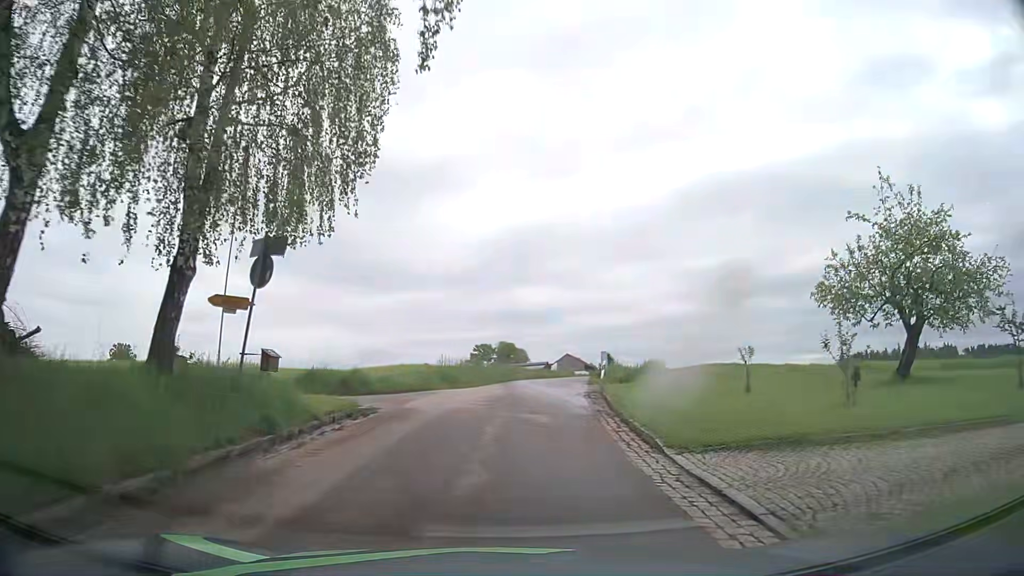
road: unclassified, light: Day
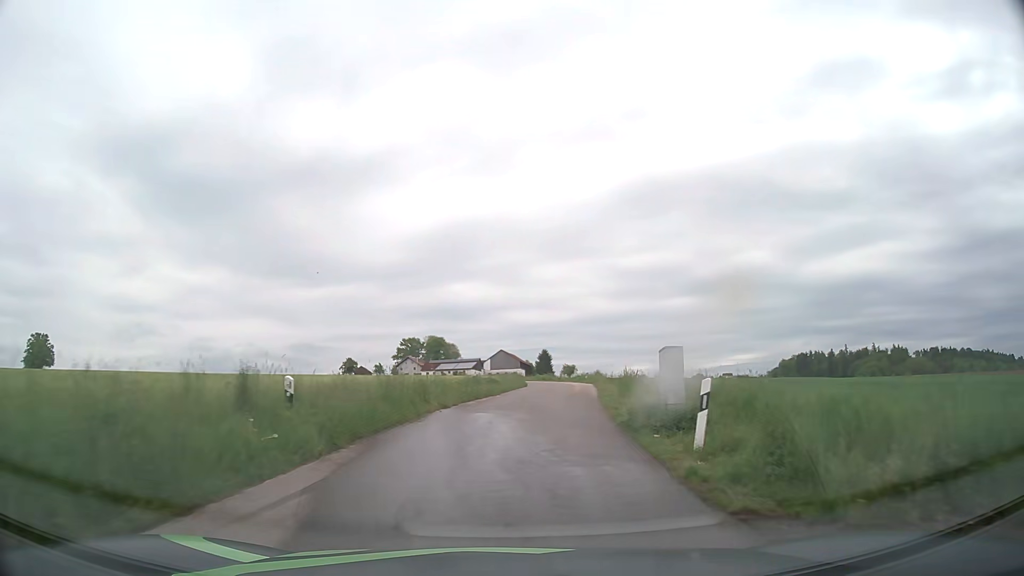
(+0.8, +24.7) m; +5°
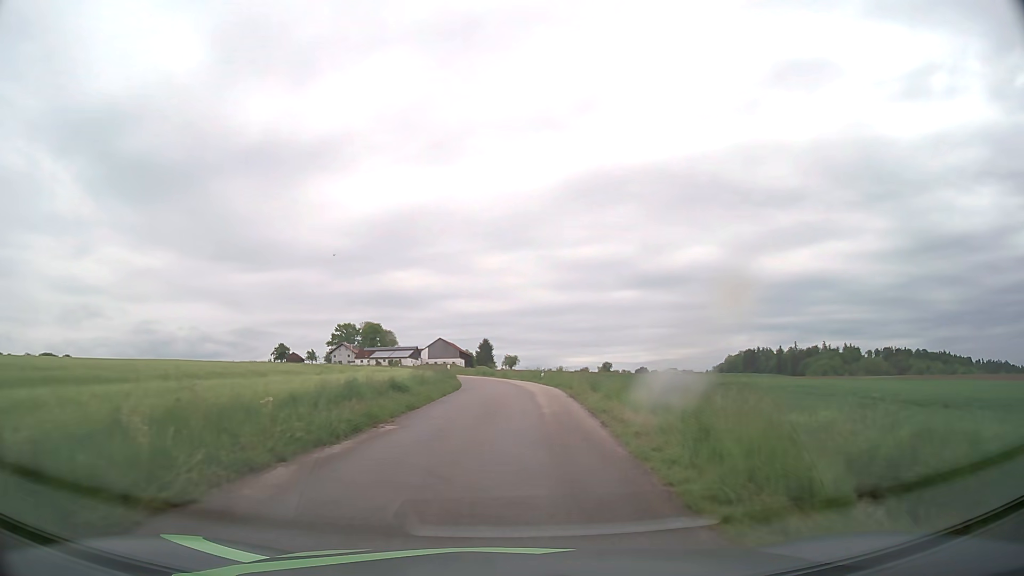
(+0.7, +15.0) m; +5°
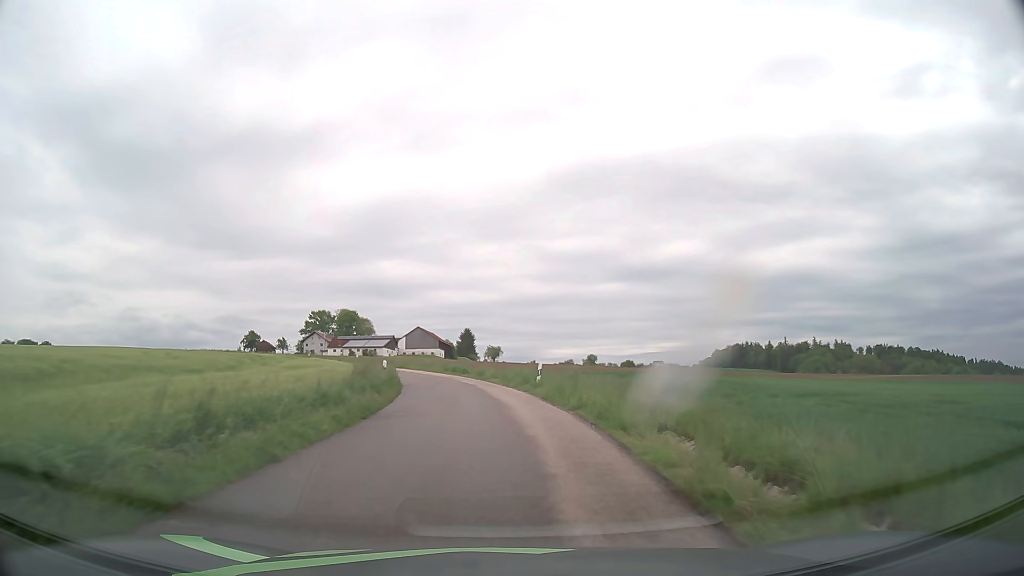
(+0.4, +16.3) m; +2°
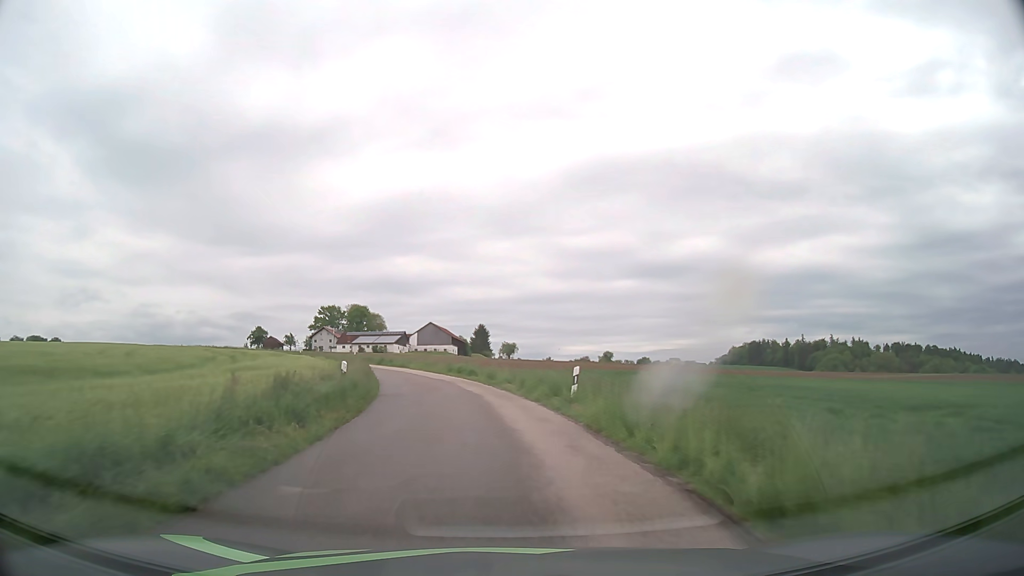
(0.0, +8.4) m; -1°
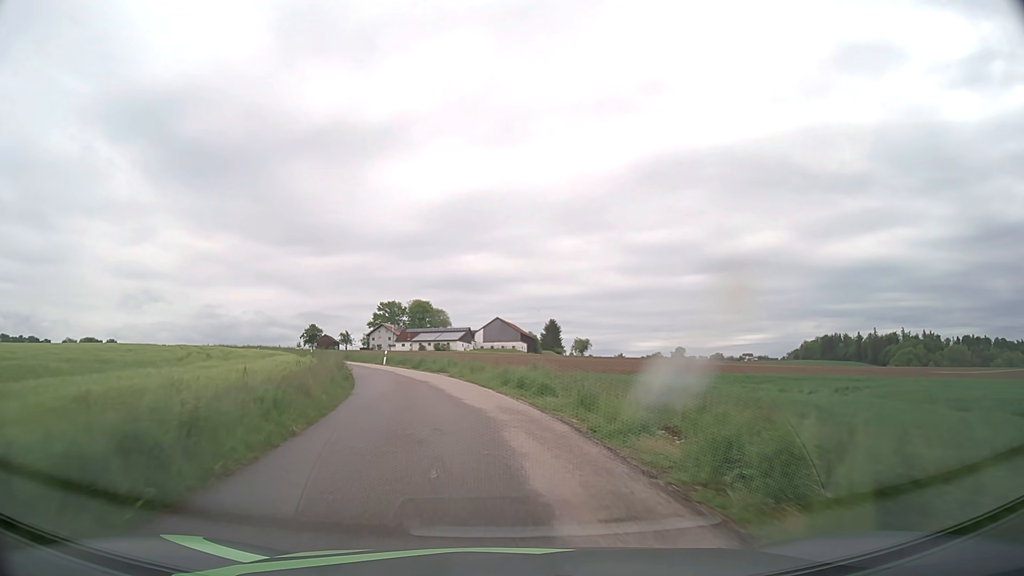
(-0.7, +17.2) m; -5°
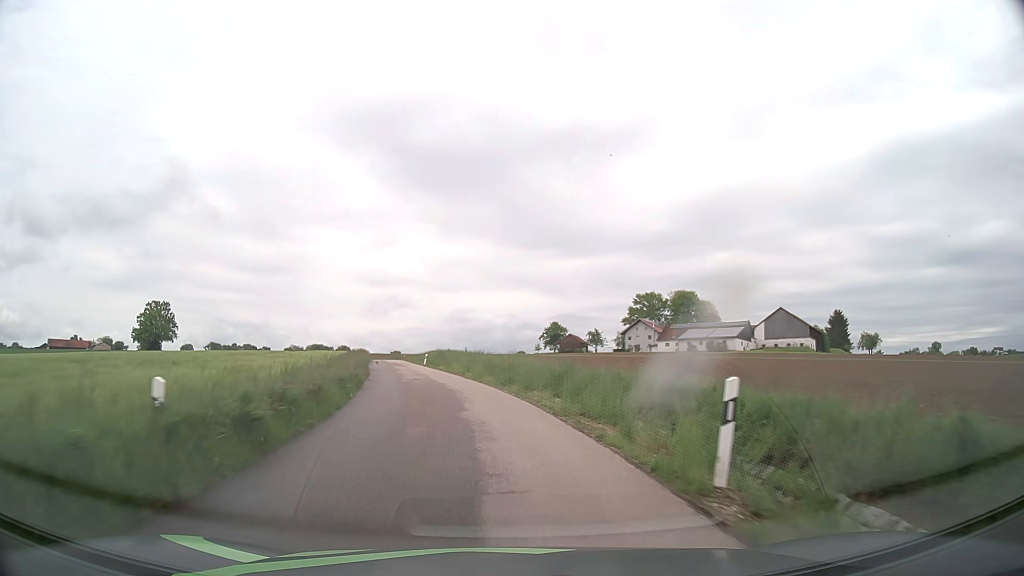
(-8.2, +43.2) m; -22°
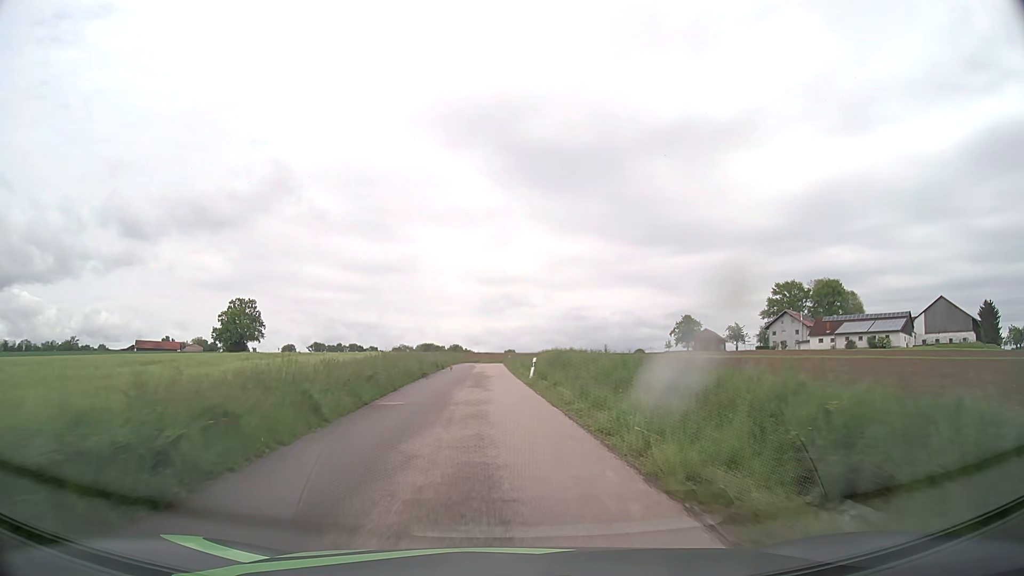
(-2.7, +26.8) m; -10°
(0, +10) (0, +20) (-1, +30) (-1, +40) (-2, +50) (-2, +60) (-2, +70) (-2, +80) (-4, +90) (-8, +99) m
